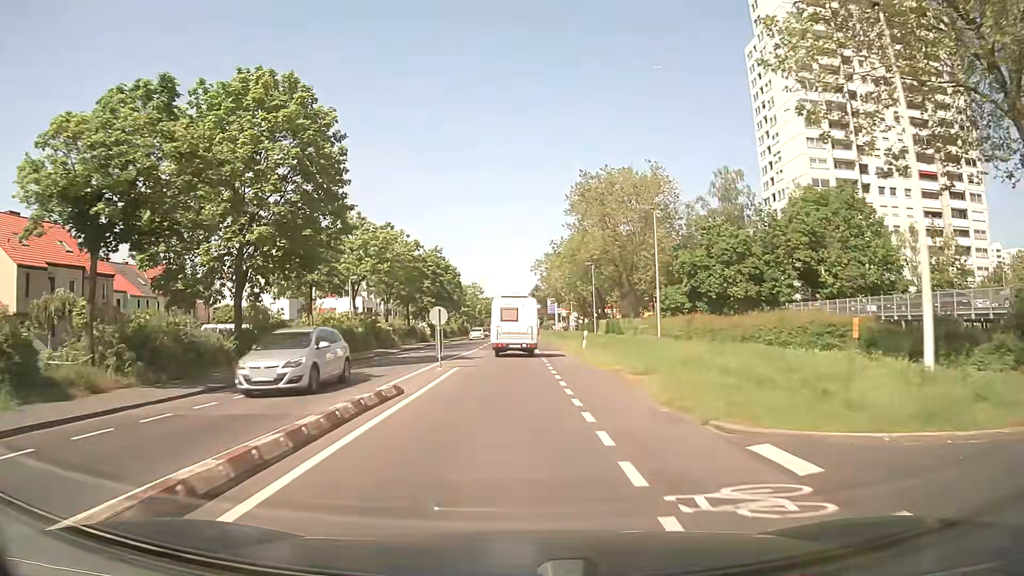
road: secondary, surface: asphalt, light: Day
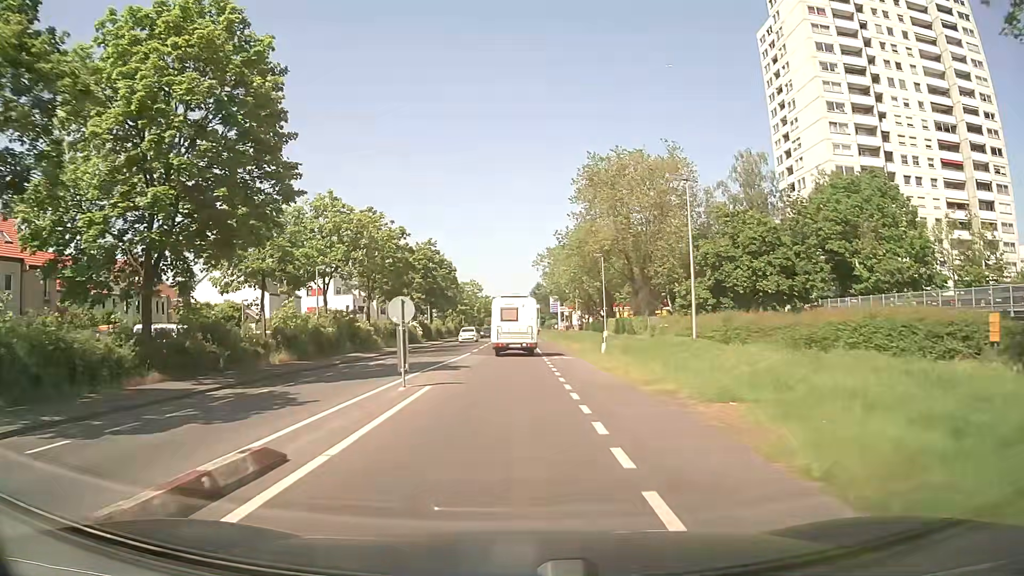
(0.0, +7.3) m; 0°
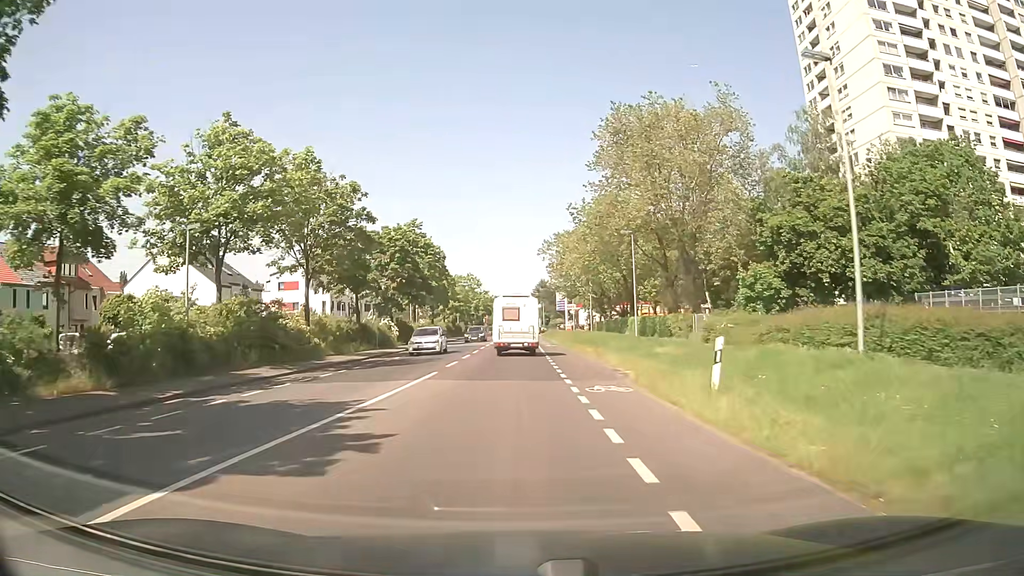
(-0.1, +14.9) m; 0°
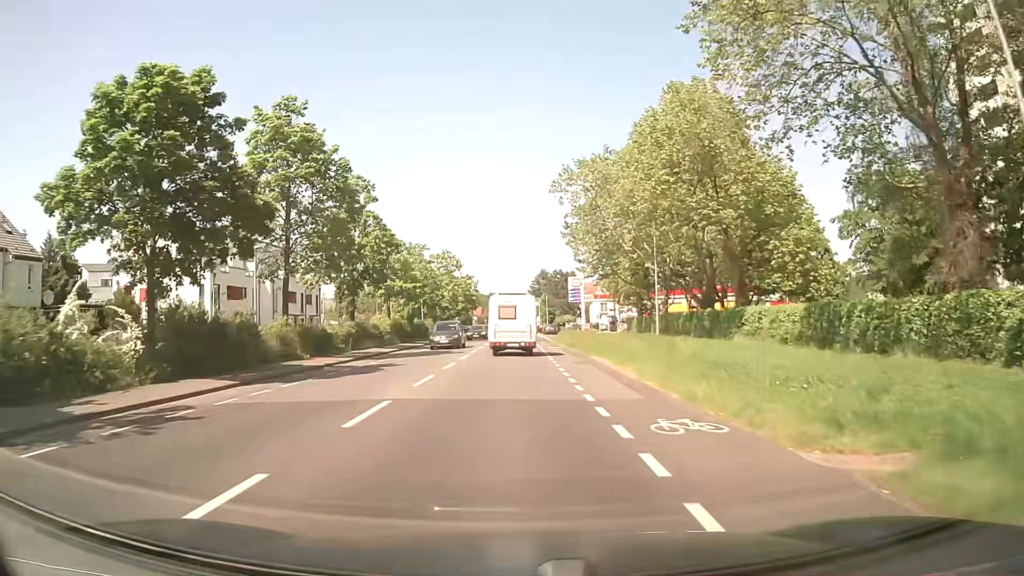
(0.0, +37.9) m; 0°
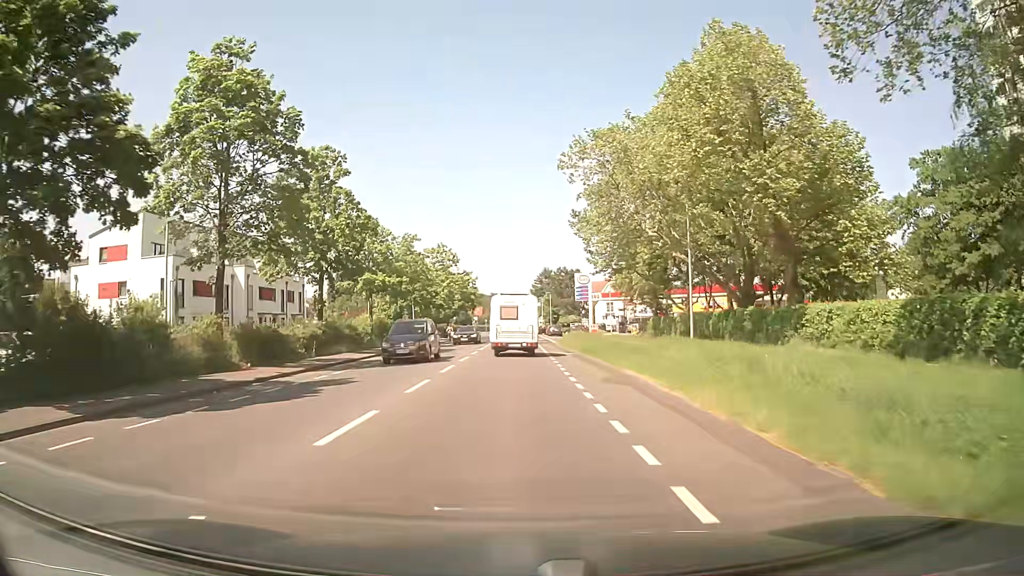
(0.0, +7.4) m; 0°
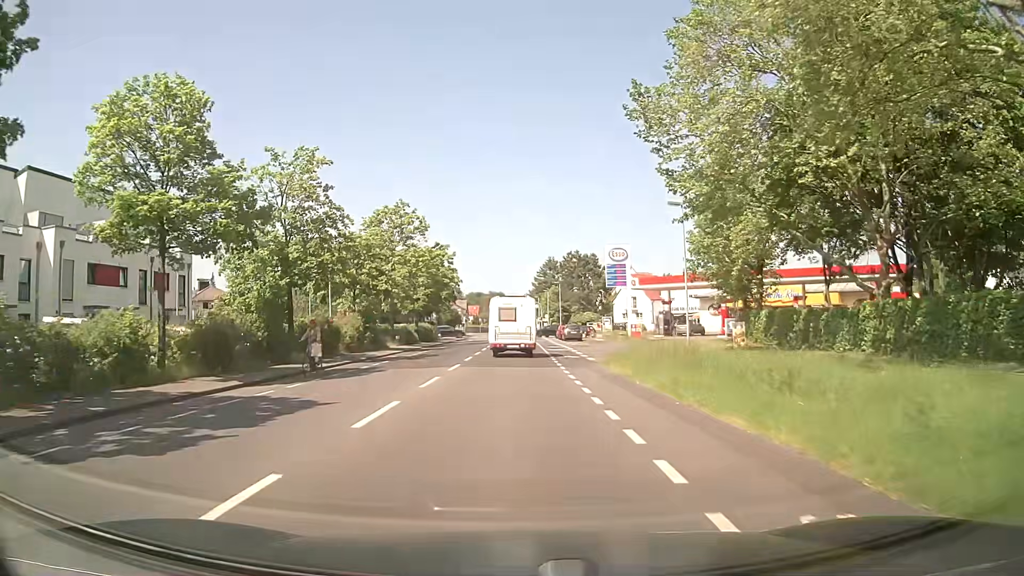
(-0.1, +28.8) m; -1°
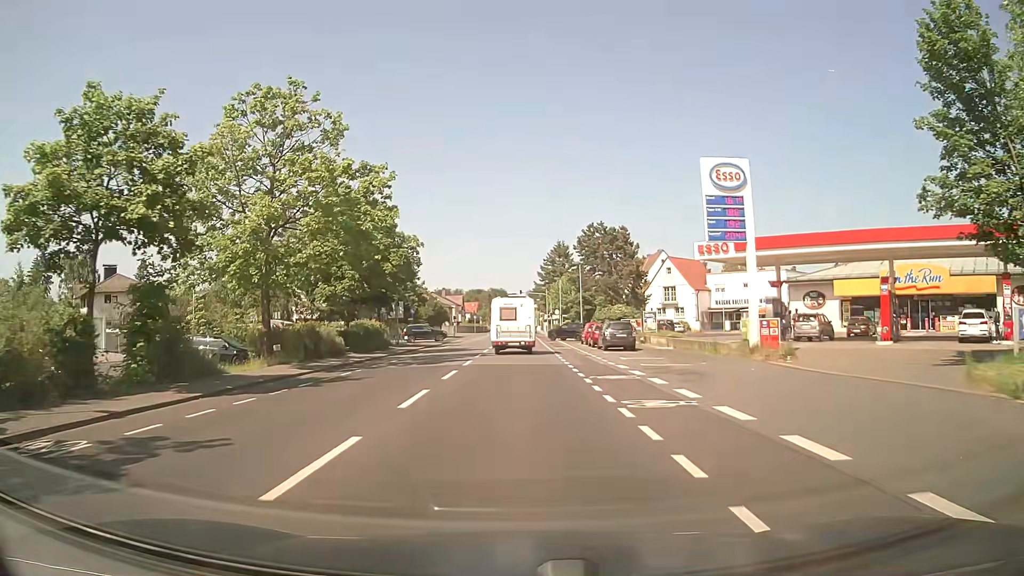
(+0.1, +28.0) m; 0°
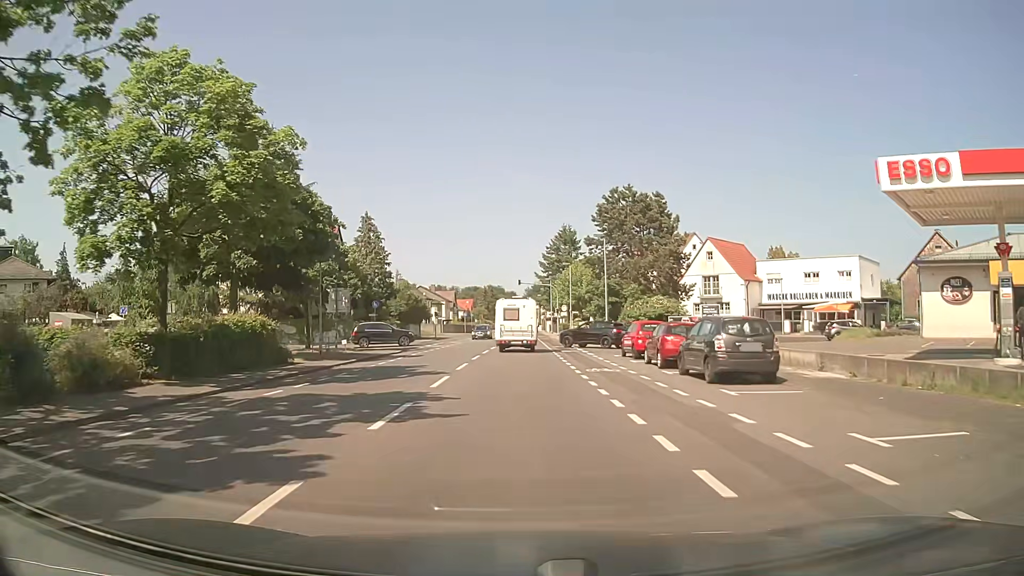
(+0.2, +20.6) m; +1°
(0, +10) (0, +20) (0, +30) (0, +40) (0, +50) (0, +60) (0, +70) (0, +80) (0, +90) (0, +100) m
